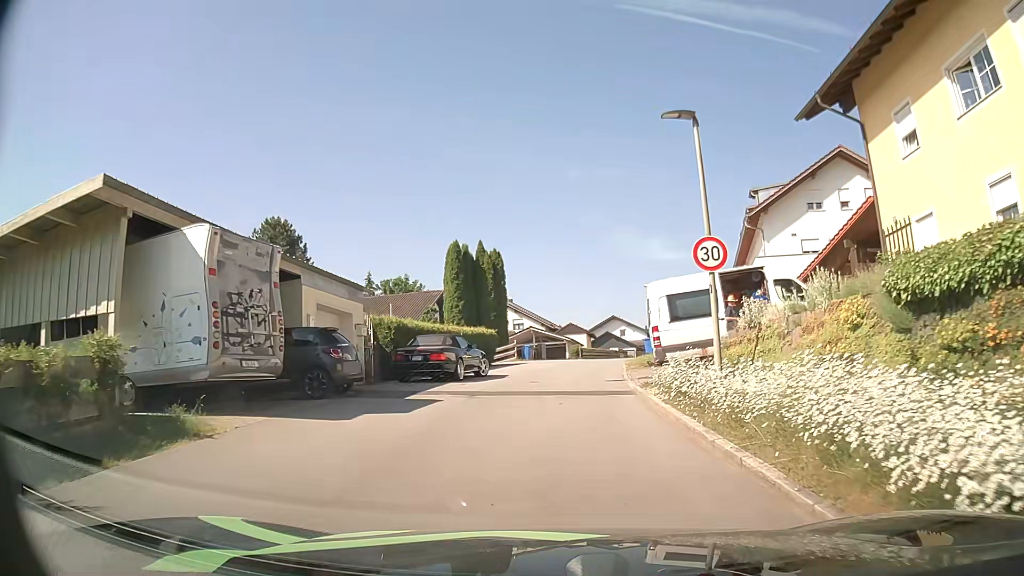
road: residential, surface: asphalt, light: Day
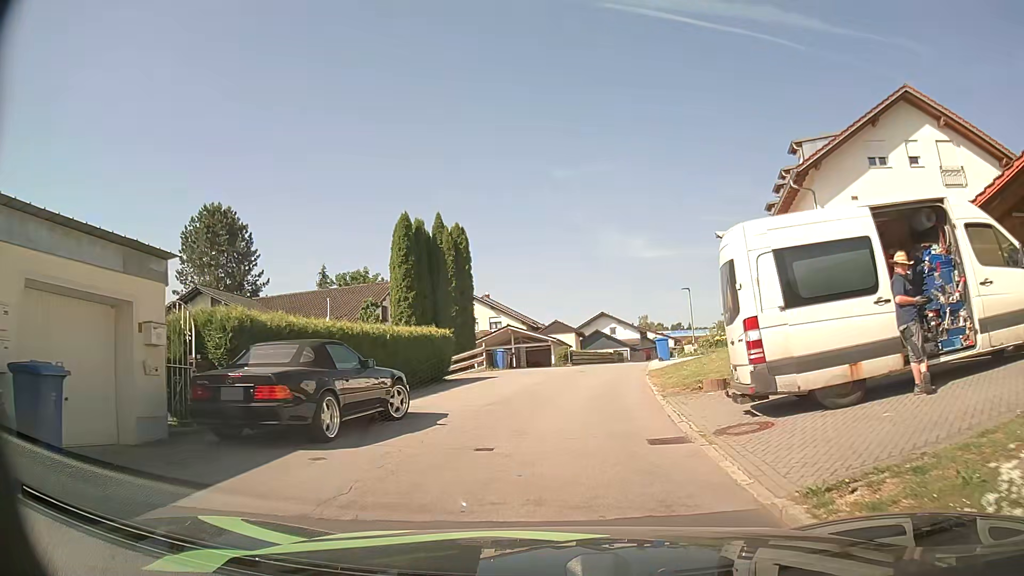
(0.0, +10.1) m; +1°
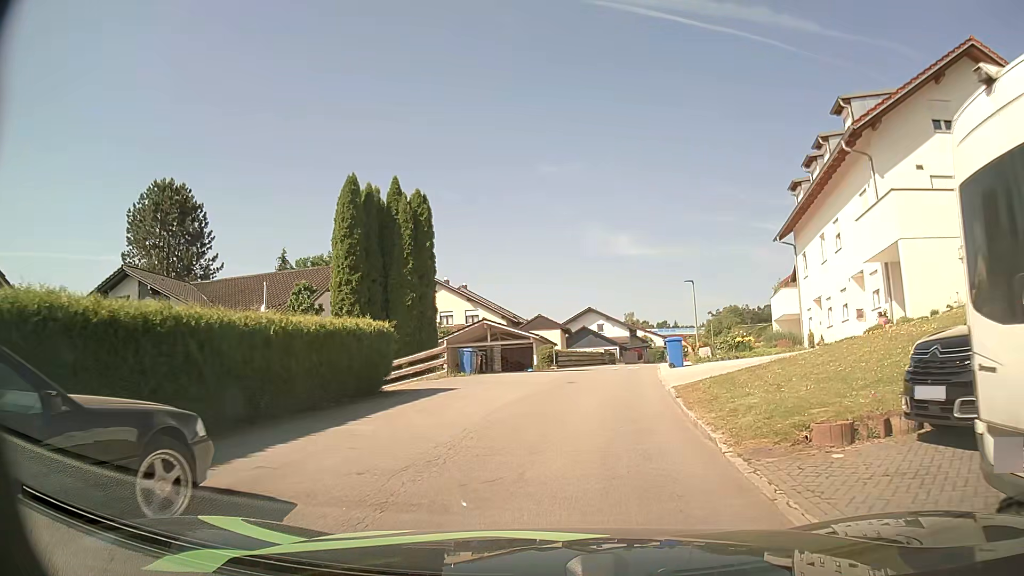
(0.0, +6.7) m; +1°
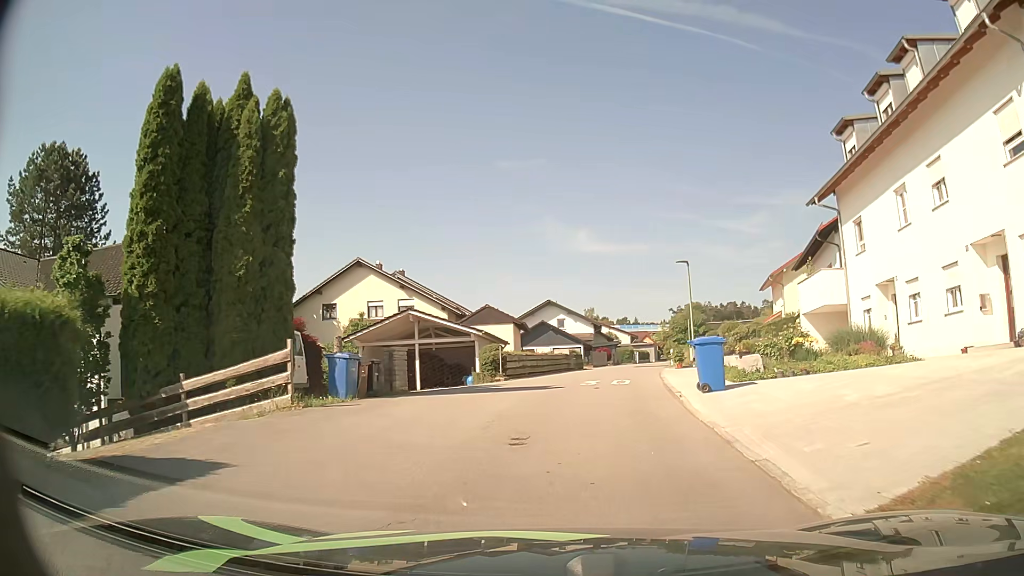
(+0.3, +10.9) m; +3°
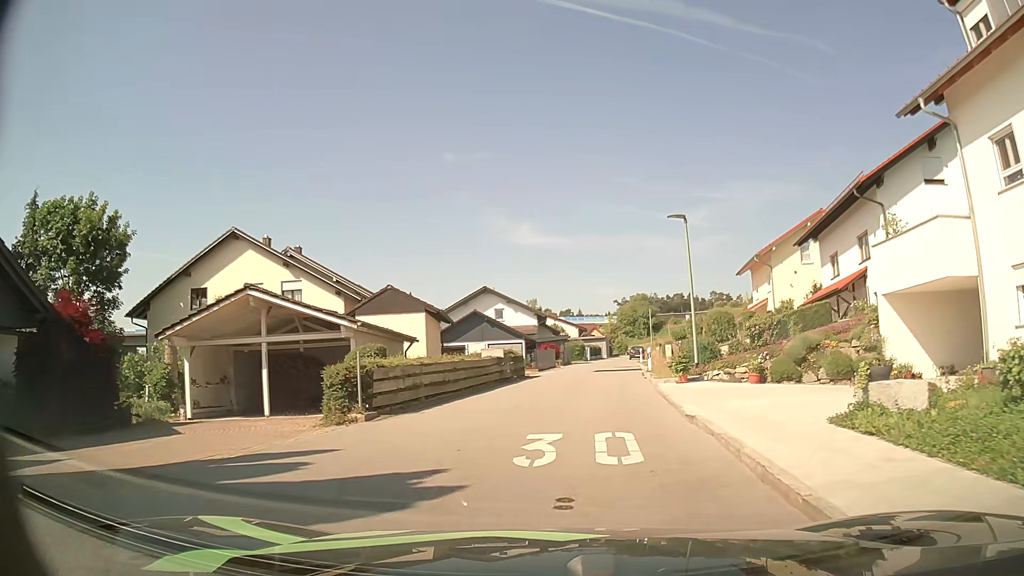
(+0.5, +12.1) m; +5°
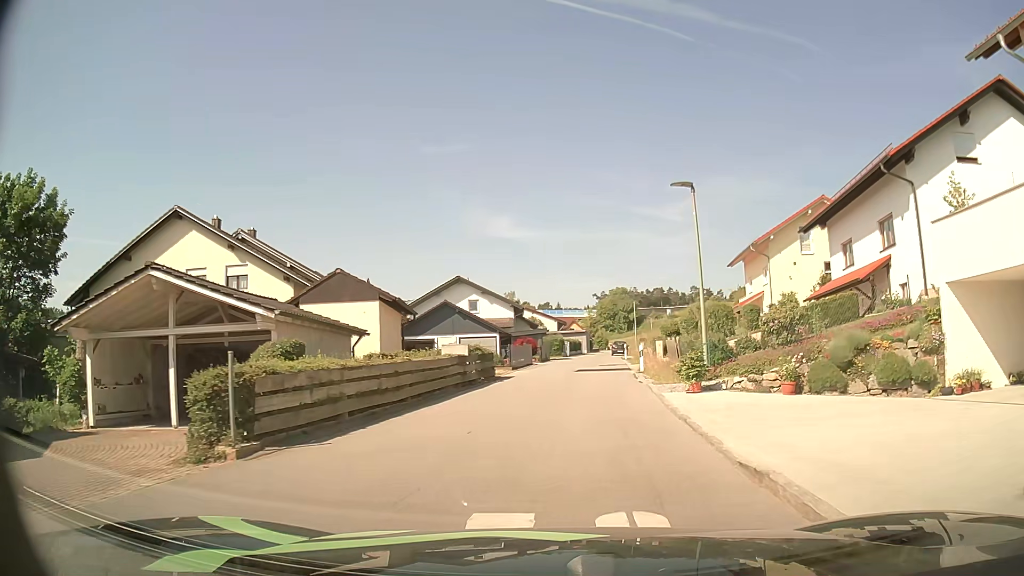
(0.0, +4.3) m; +1°
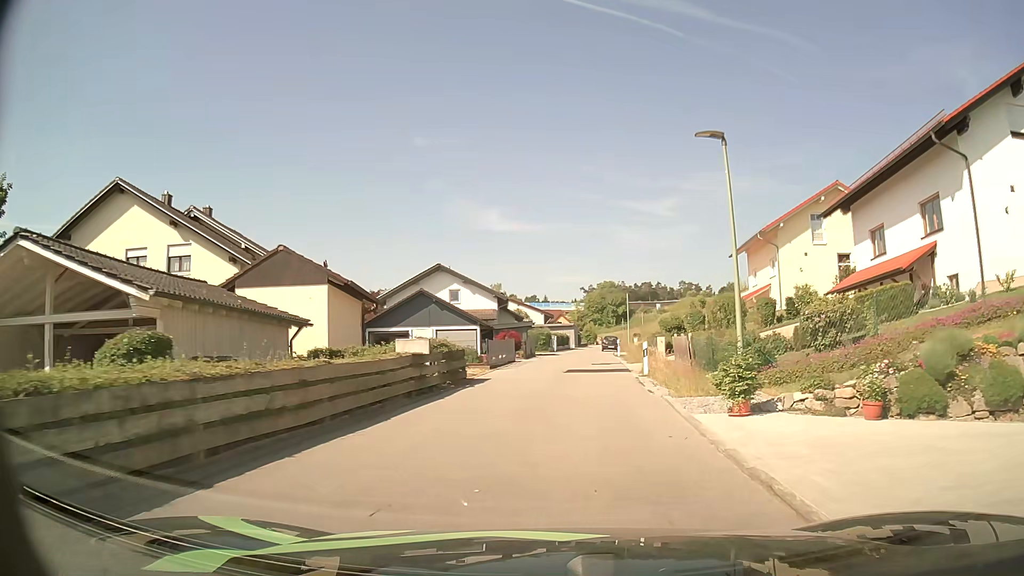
(0.0, +4.5) m; +1°
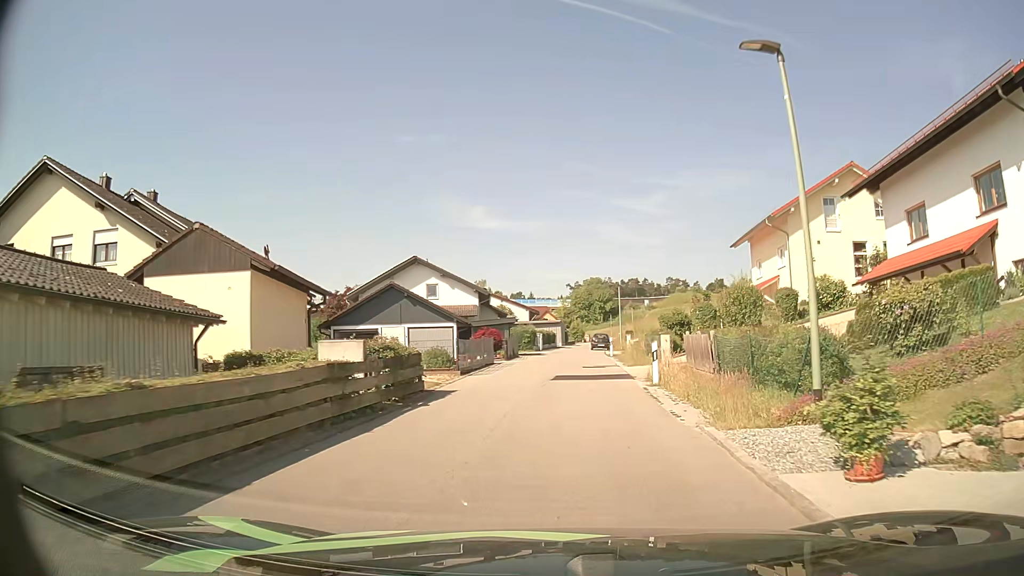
(0.0, +4.6) m; 0°
(0, +10) (+1, +20) (+2, +30) (+2, +40) (+2, +50) (+3, +60) (+4, +70) (+6, +80) (+9, +89) (+11, +99) m
